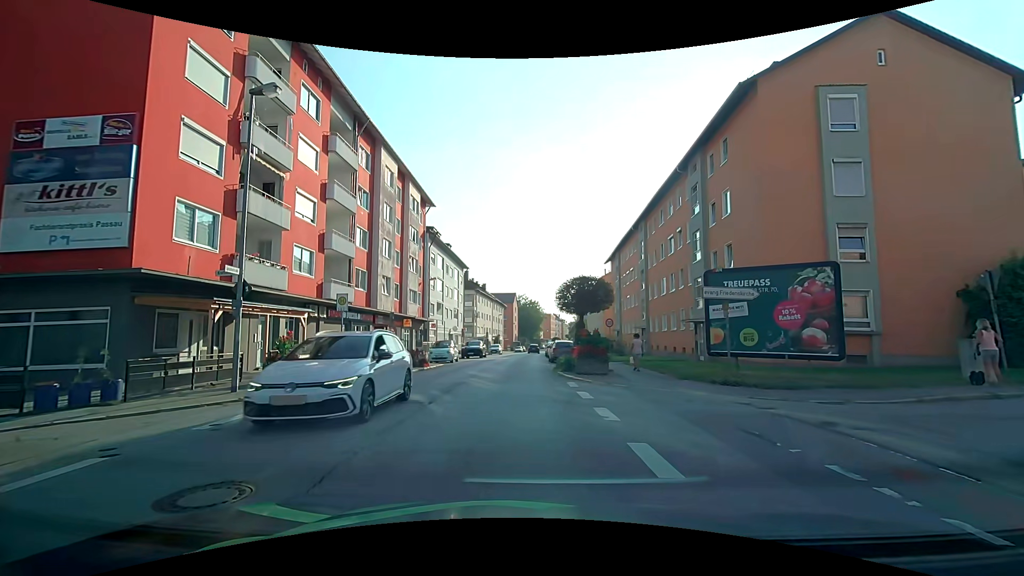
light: Day
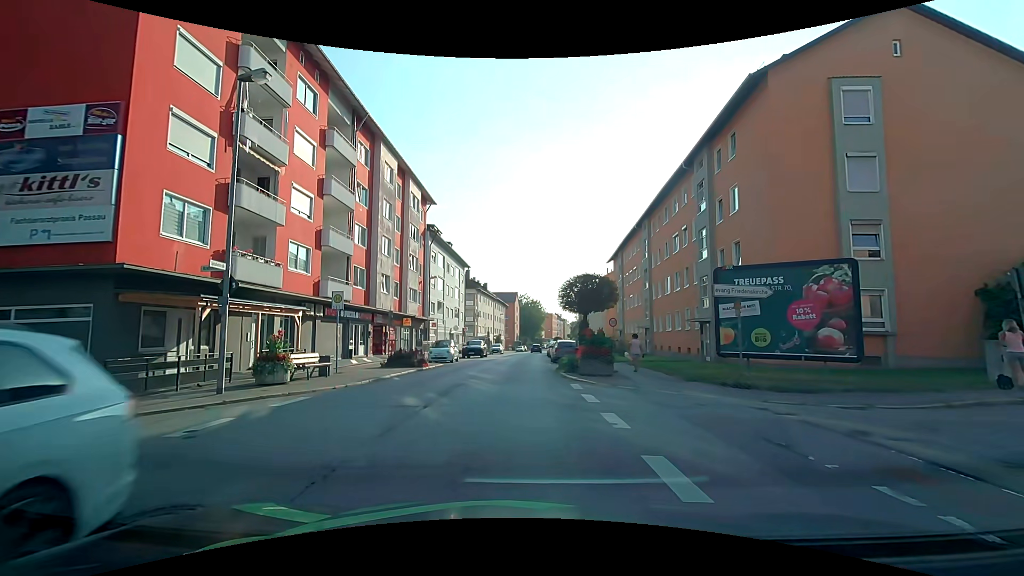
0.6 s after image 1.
(0.0, +0.6) m; 0°
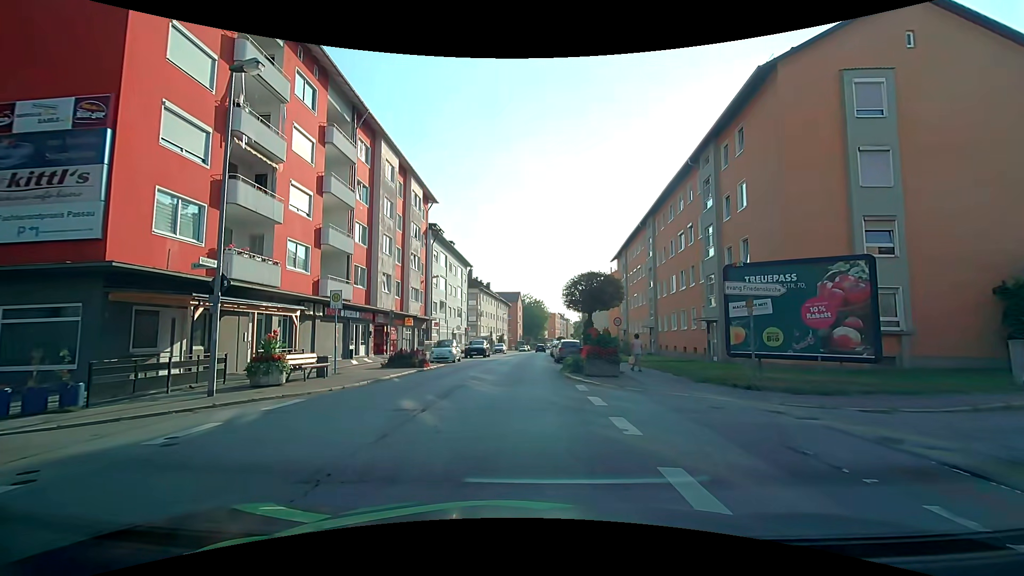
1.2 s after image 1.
(0.0, +0.5) m; 0°
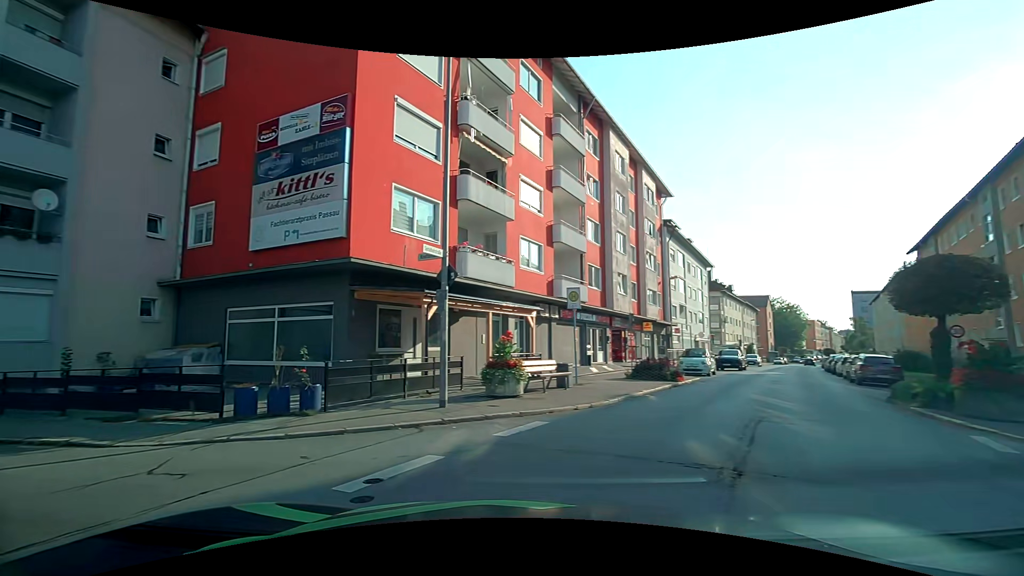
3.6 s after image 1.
(-0.6, +3.6) m; -25°
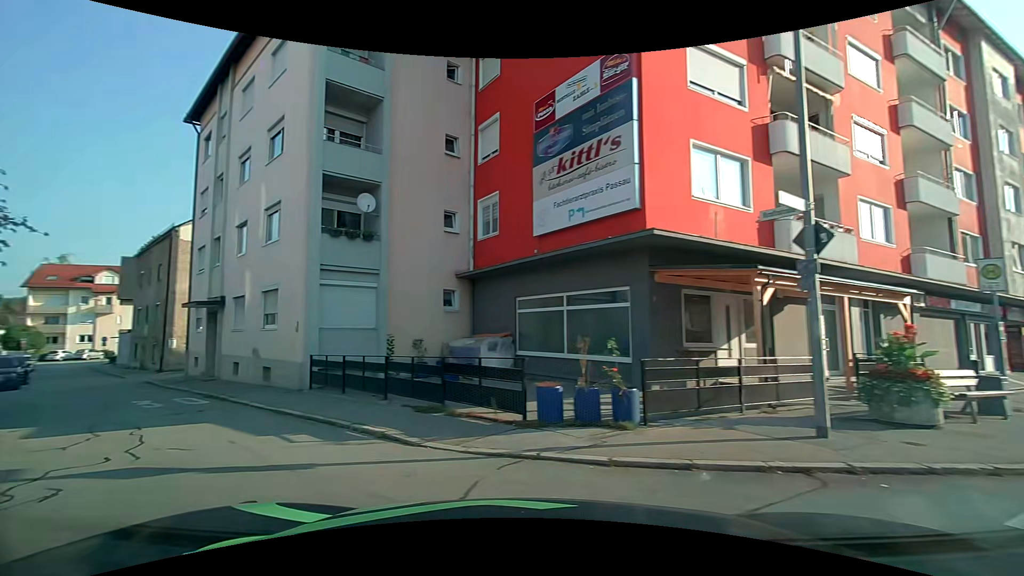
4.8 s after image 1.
(-0.7, +2.7) m; -29°
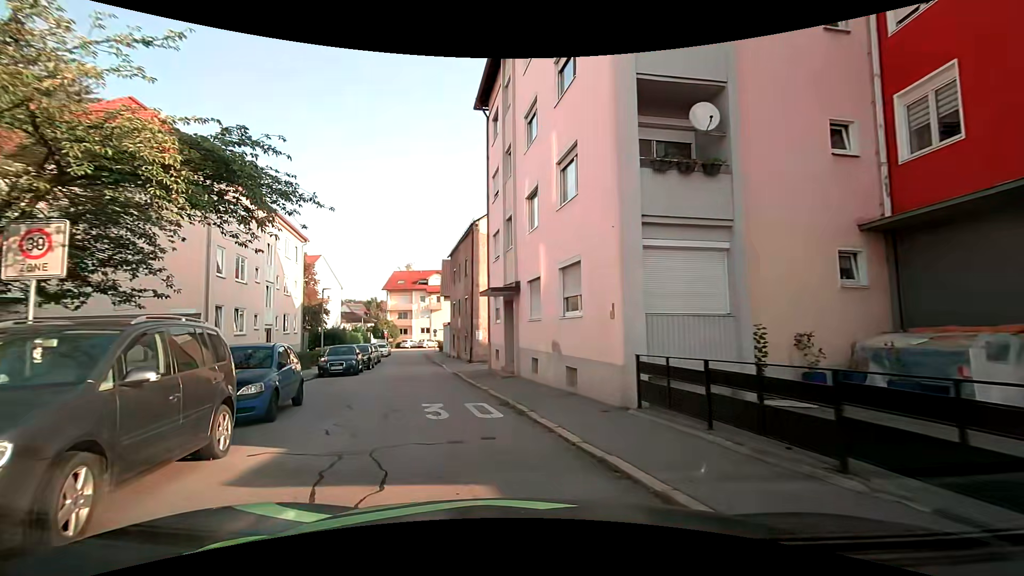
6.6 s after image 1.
(-1.8, +5.5) m; -29°
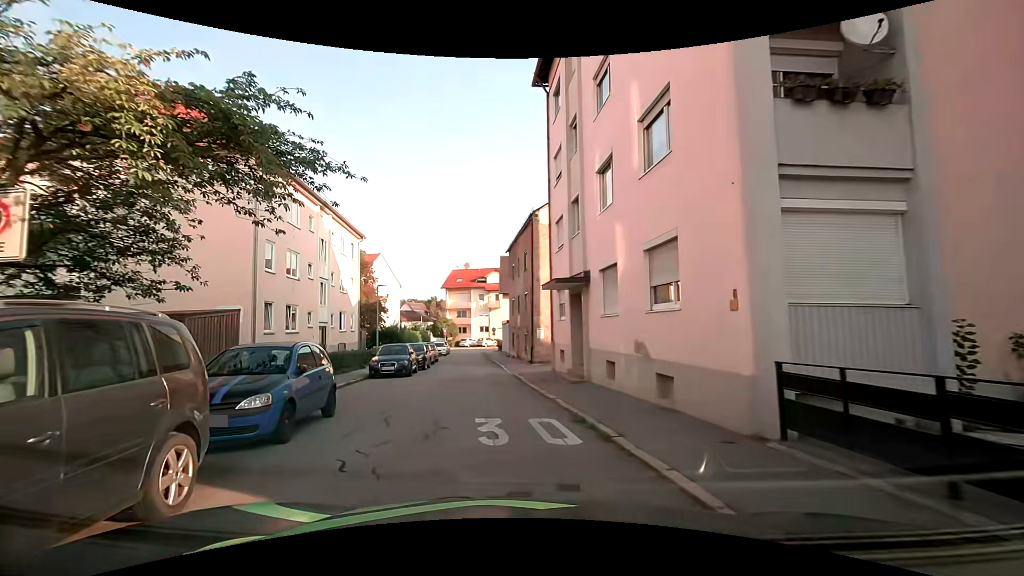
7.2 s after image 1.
(-0.2, +2.4) m; -7°
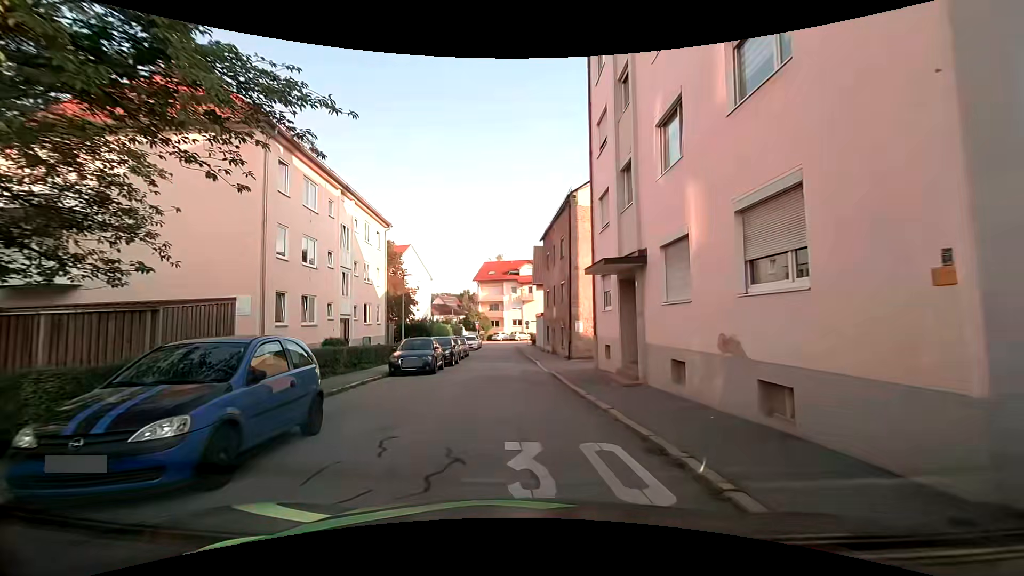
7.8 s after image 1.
(-0.1, +2.6) m; -3°
